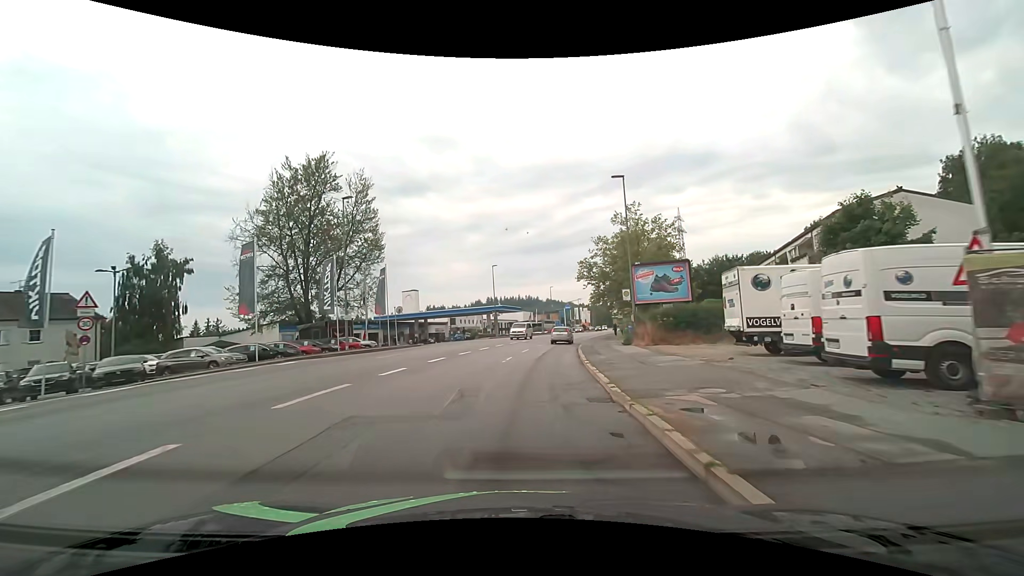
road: tertiary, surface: asphalt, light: Day
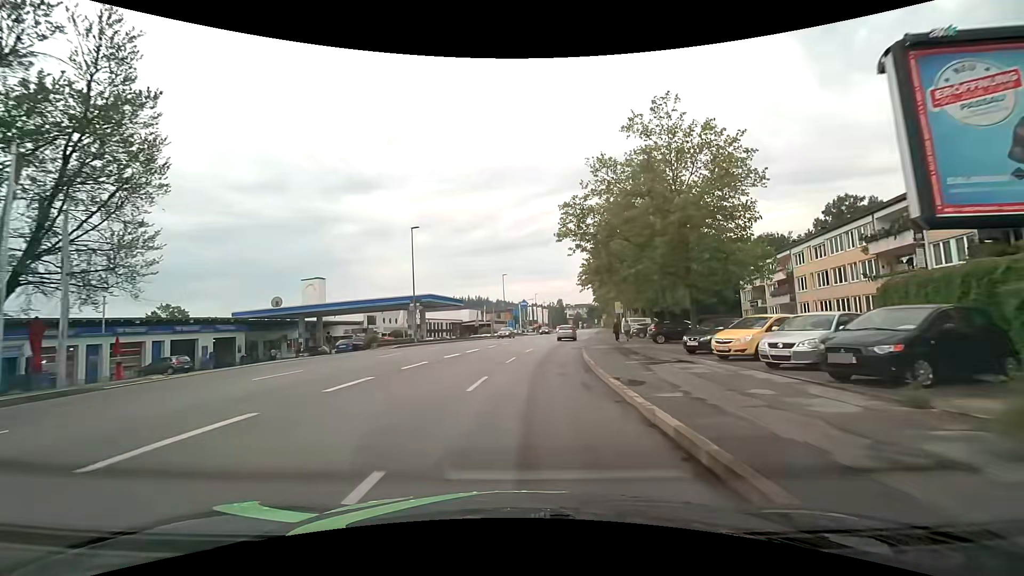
(+1.2, +27.4) m; +6°
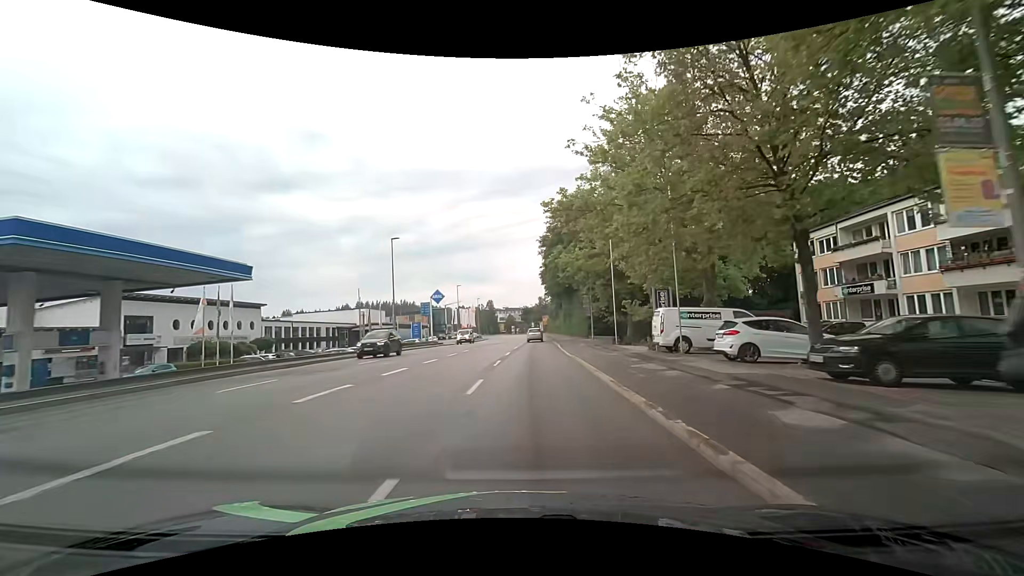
(+2.4, +36.2) m; +8°
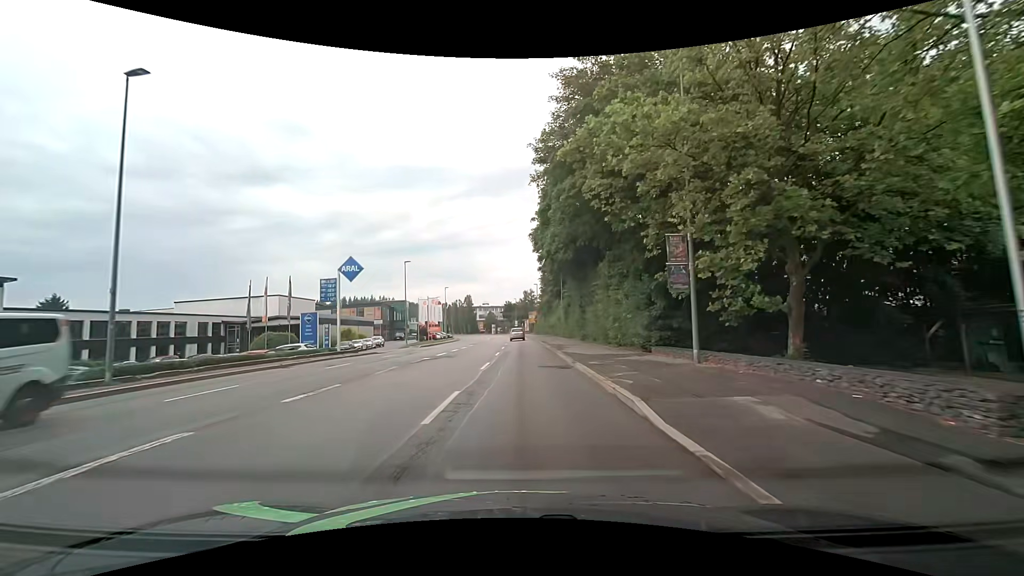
(+0.9, +29.8) m; +2°
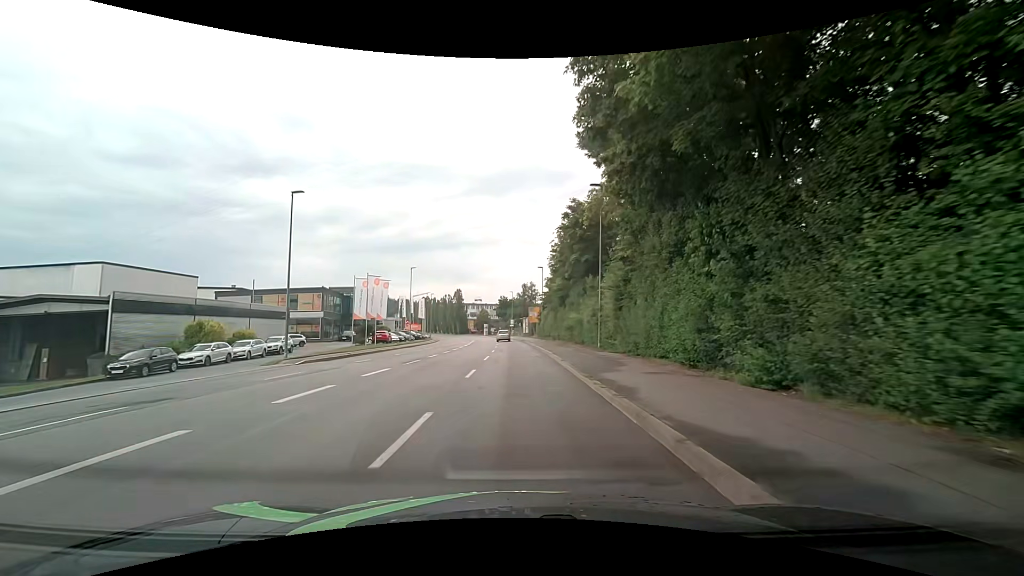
(0.0, +30.1) m; 0°
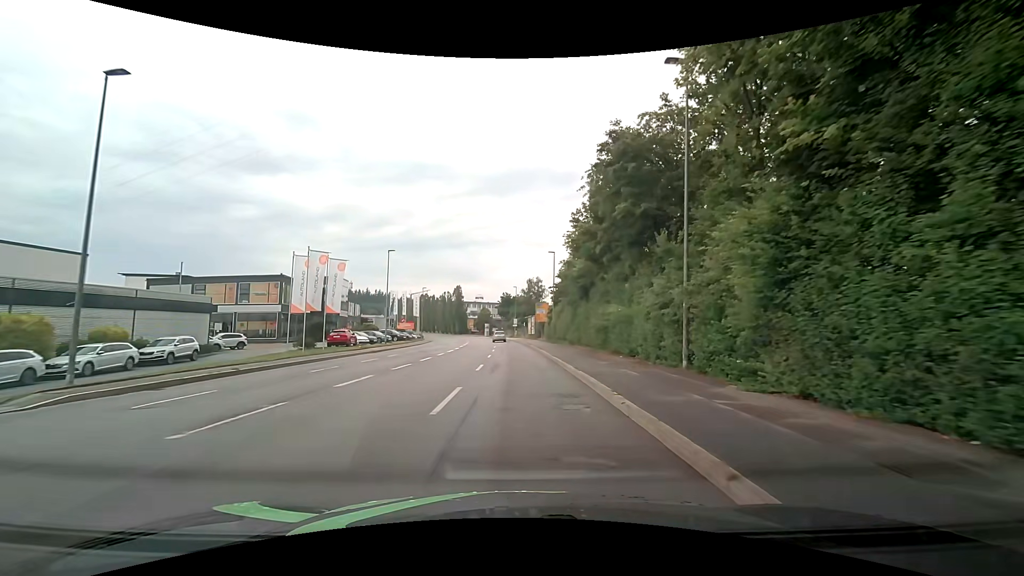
(-0.2, +14.7) m; -1°
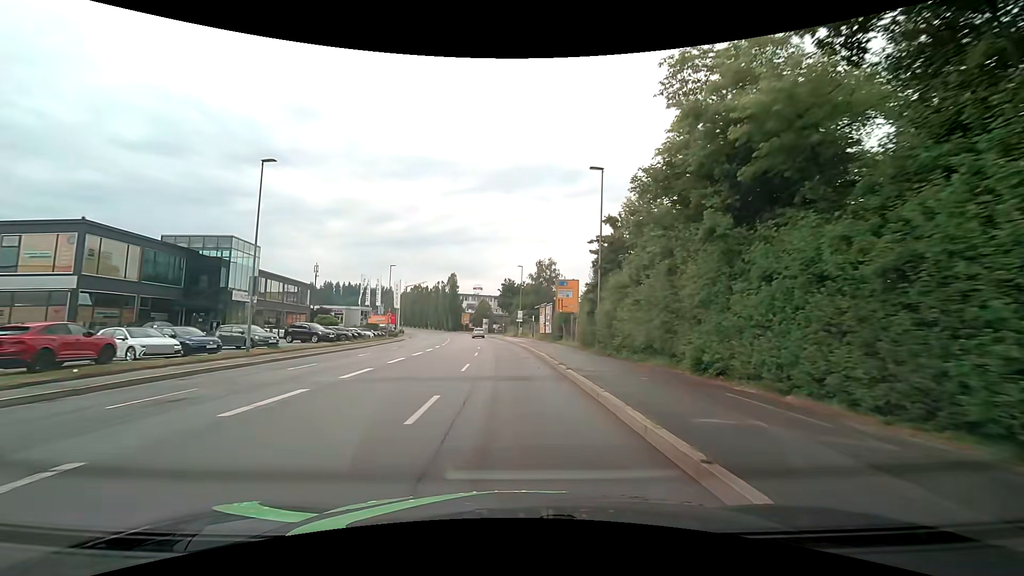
(0.0, +28.7) m; 0°
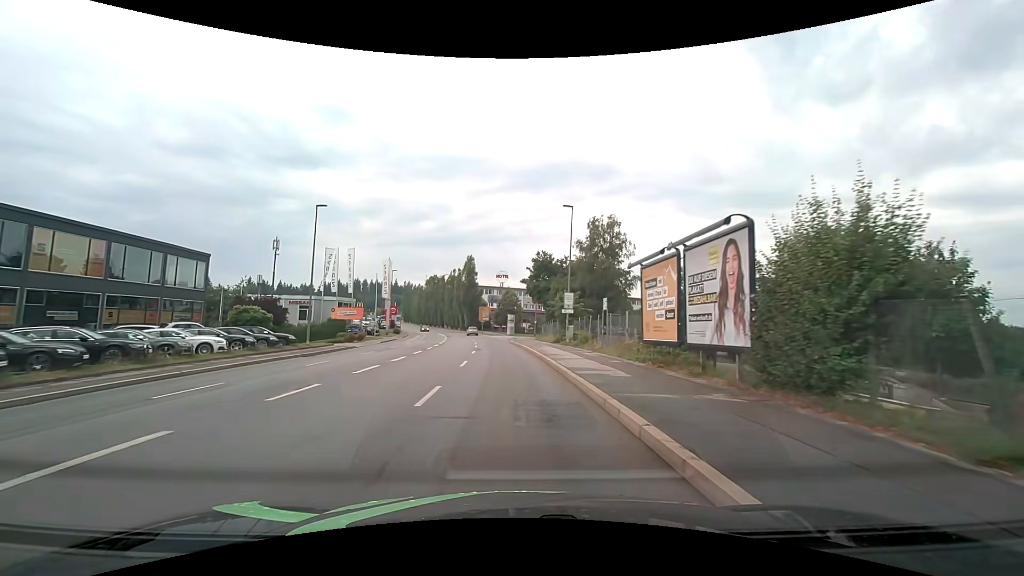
(-0.9, +34.9) m; -4°
(0, +10) (0, +20) (-1, +30) (-1, +40) (-2, +50) (-3, +60) (-5, +70) (-6, +80) (-8, +90) (-9, +99) m
